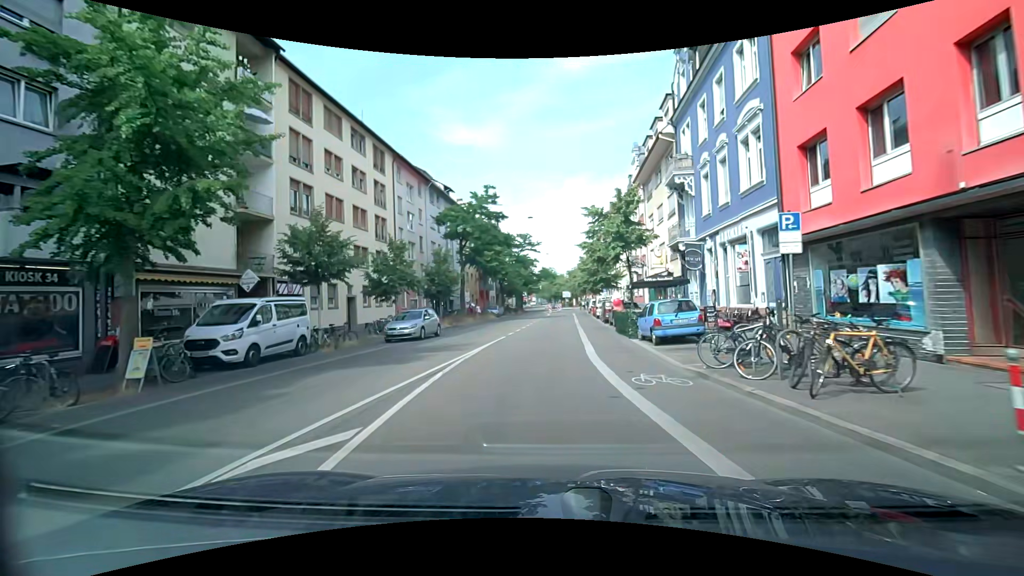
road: secondary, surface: asphalt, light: Day
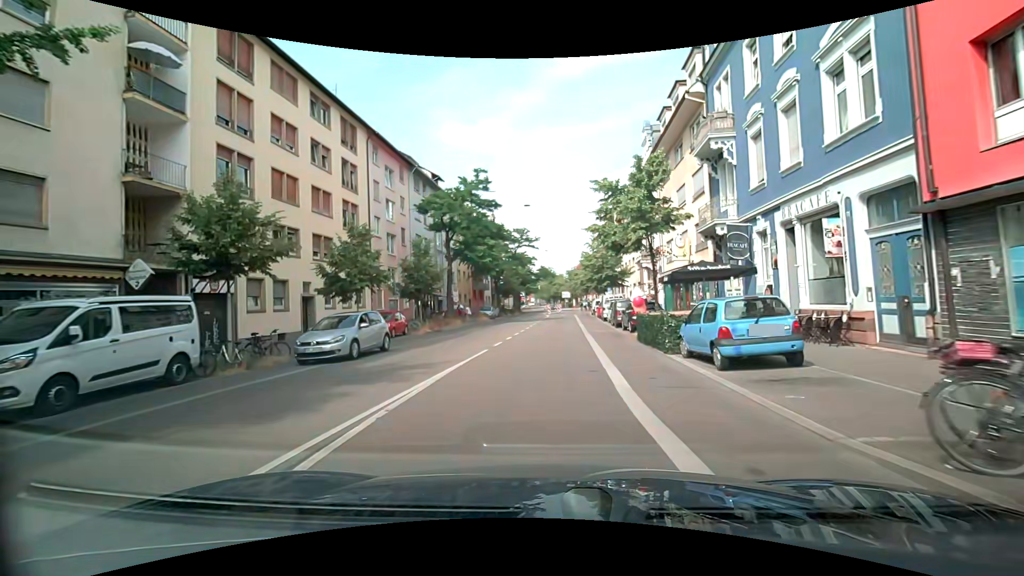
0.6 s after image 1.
(0.0, +5.9) m; 0°
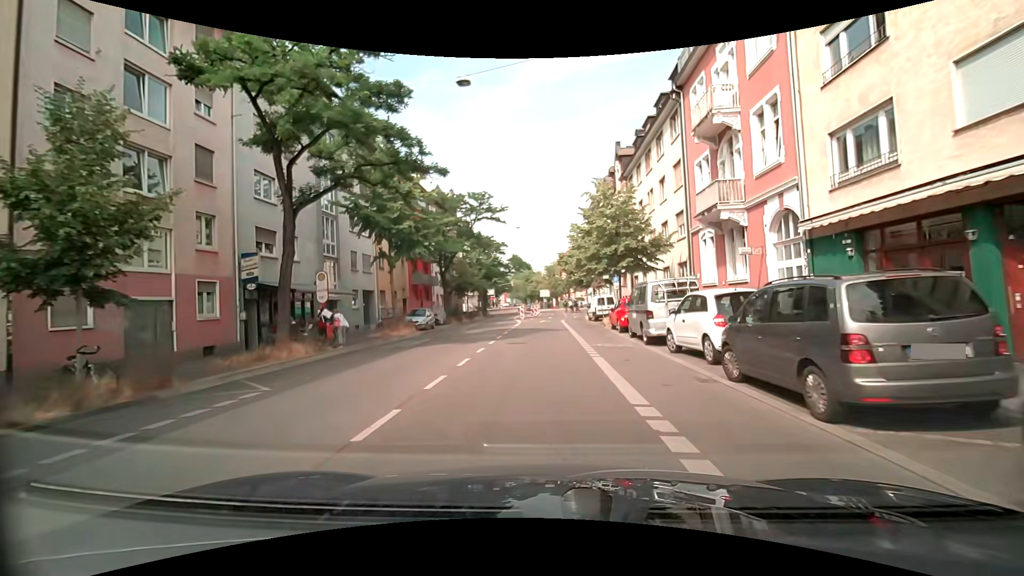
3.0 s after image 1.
(+0.3, +23.0) m; +2°
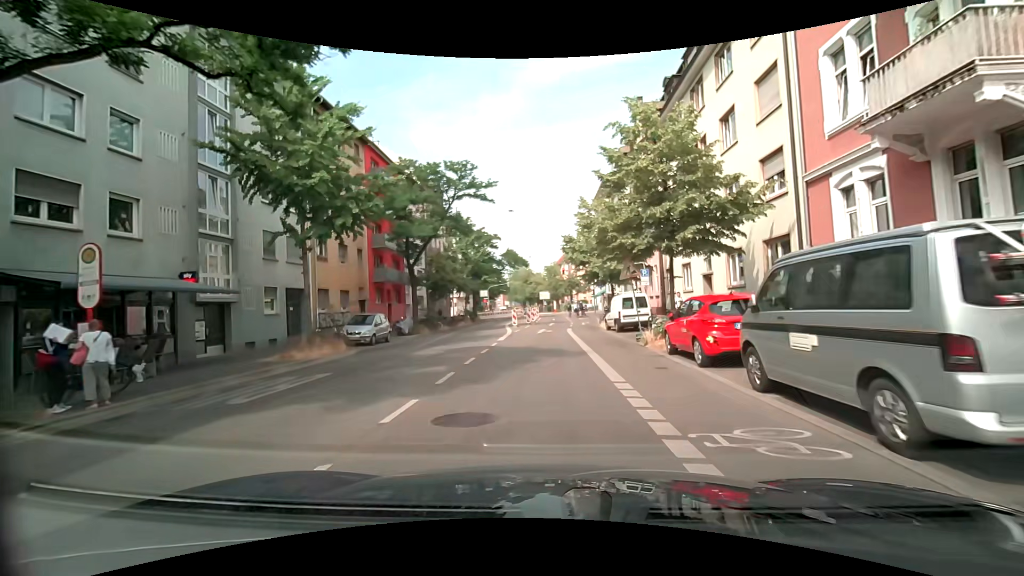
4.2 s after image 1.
(0.0, +11.0) m; 0°
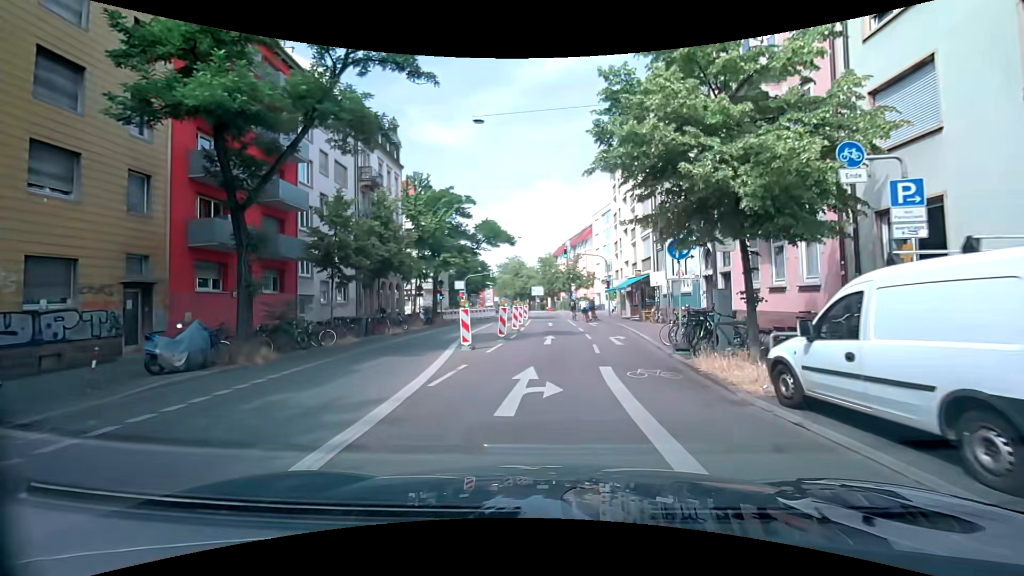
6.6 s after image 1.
(0.0, +19.7) m; +1°
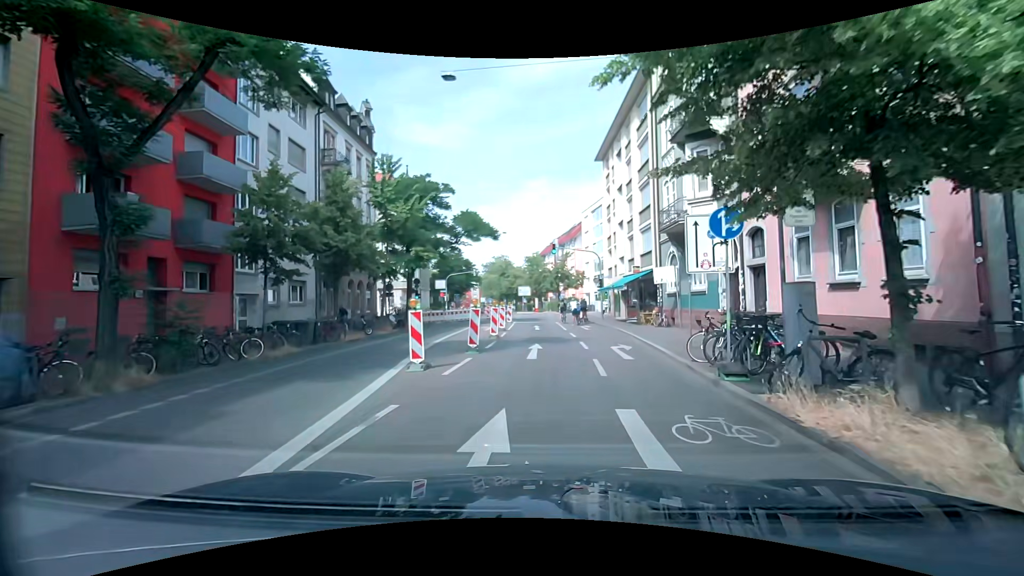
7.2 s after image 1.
(0.0, +4.3) m; 0°
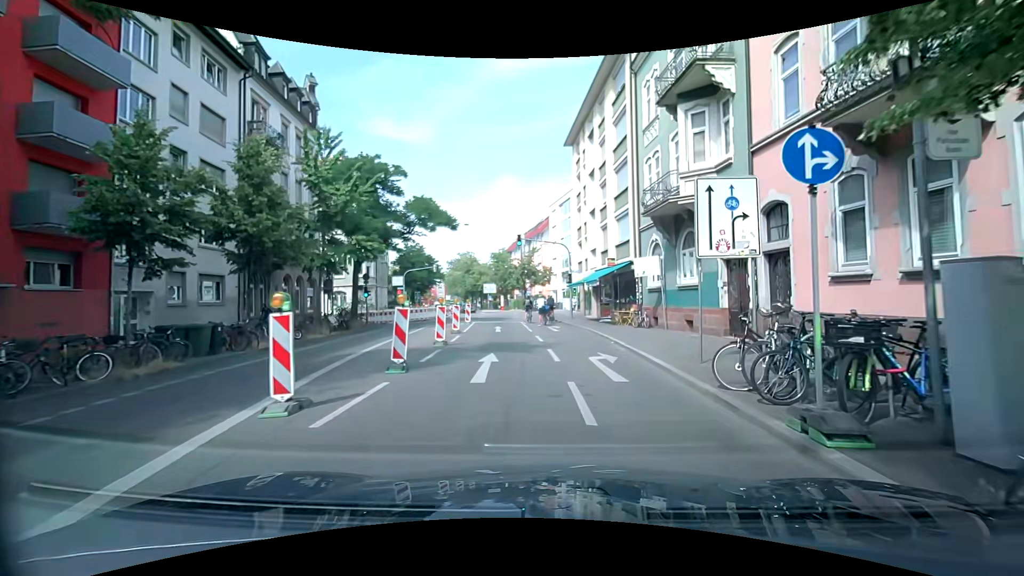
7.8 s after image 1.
(+0.1, +4.1) m; +4°
